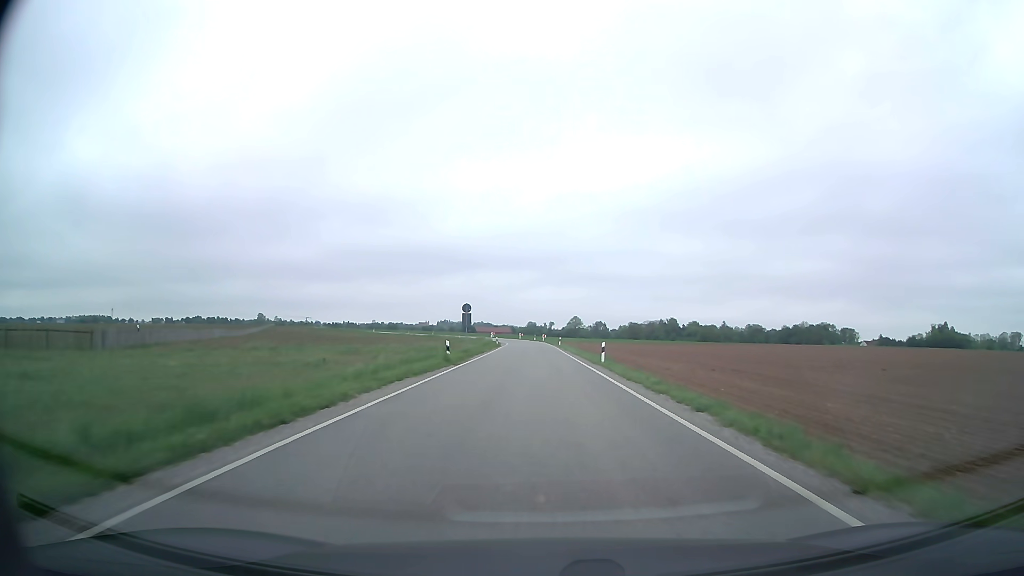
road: secondary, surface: asphalt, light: Day
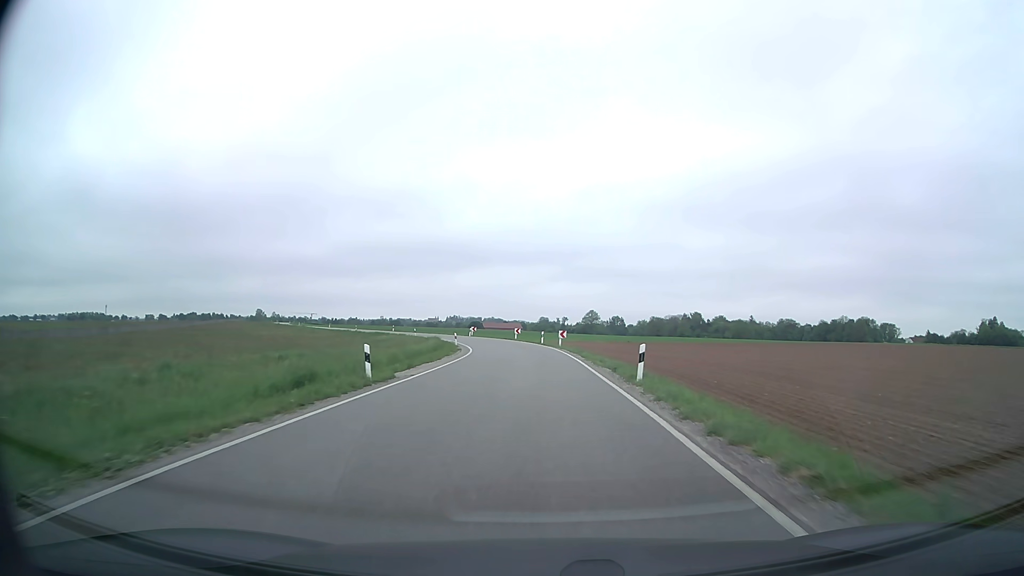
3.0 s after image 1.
(-0.3, +56.6) m; -1°
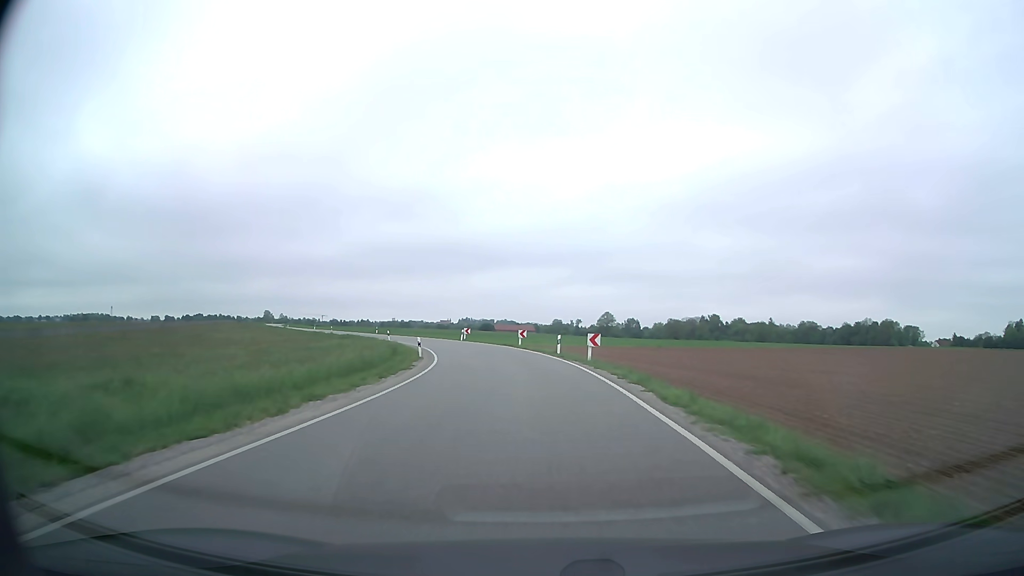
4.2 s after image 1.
(-0.1, +19.9) m; -1°
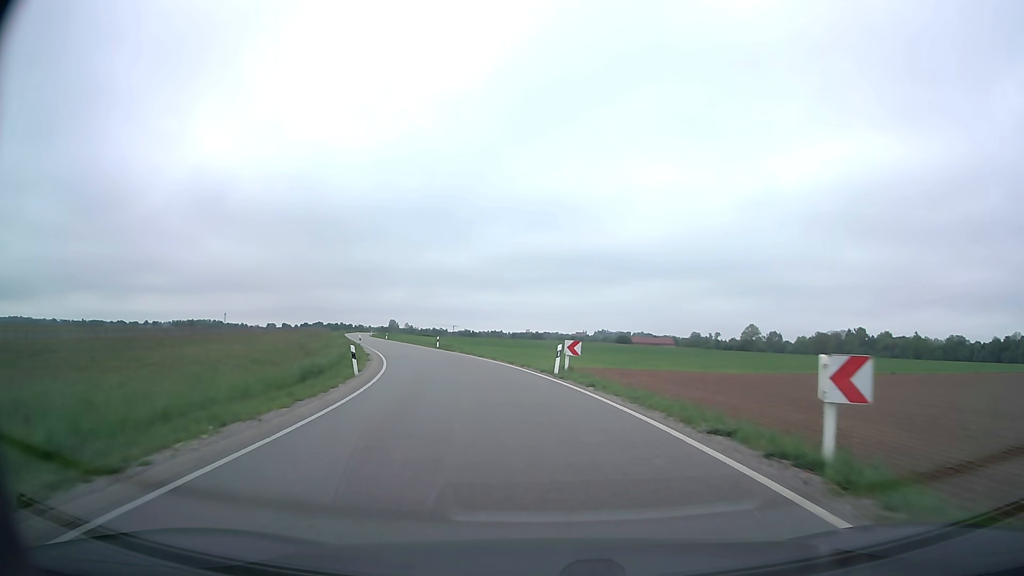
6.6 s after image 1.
(-3.1, +39.3) m; -11°
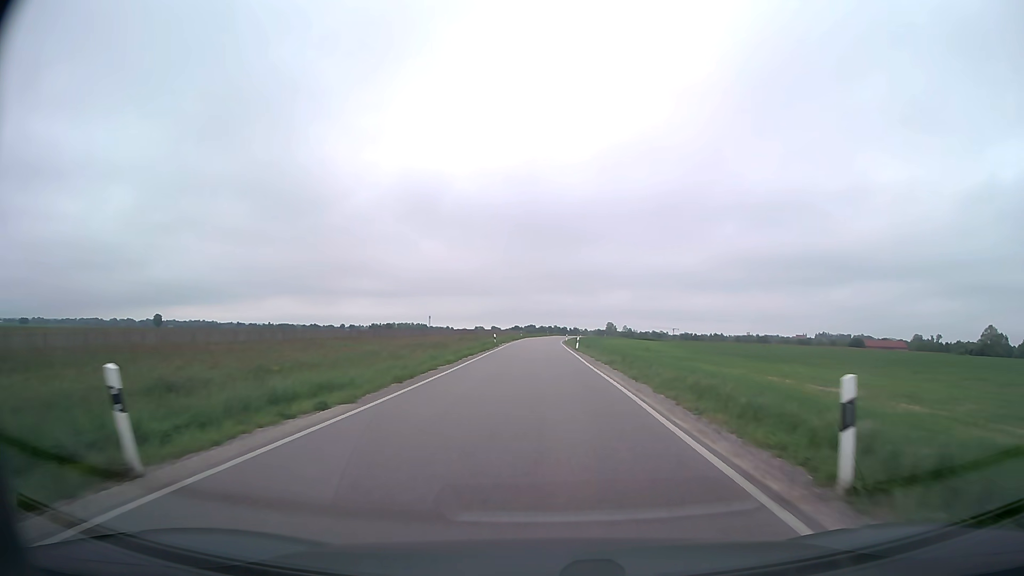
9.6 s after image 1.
(-9.5, +51.2) m; -19°
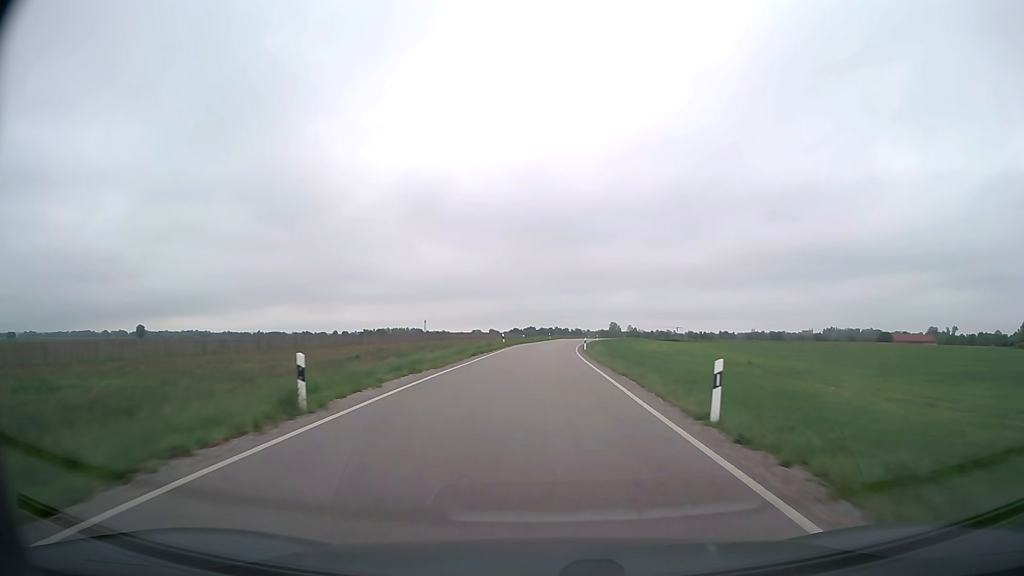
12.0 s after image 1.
(+0.1, +44.8) m; 0°
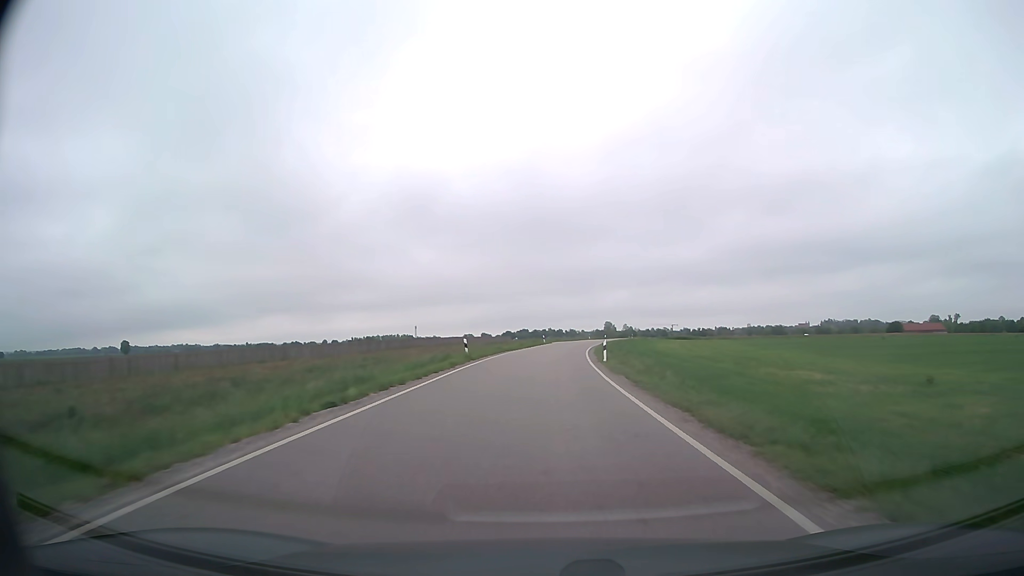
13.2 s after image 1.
(+0.1, +23.2) m; +1°
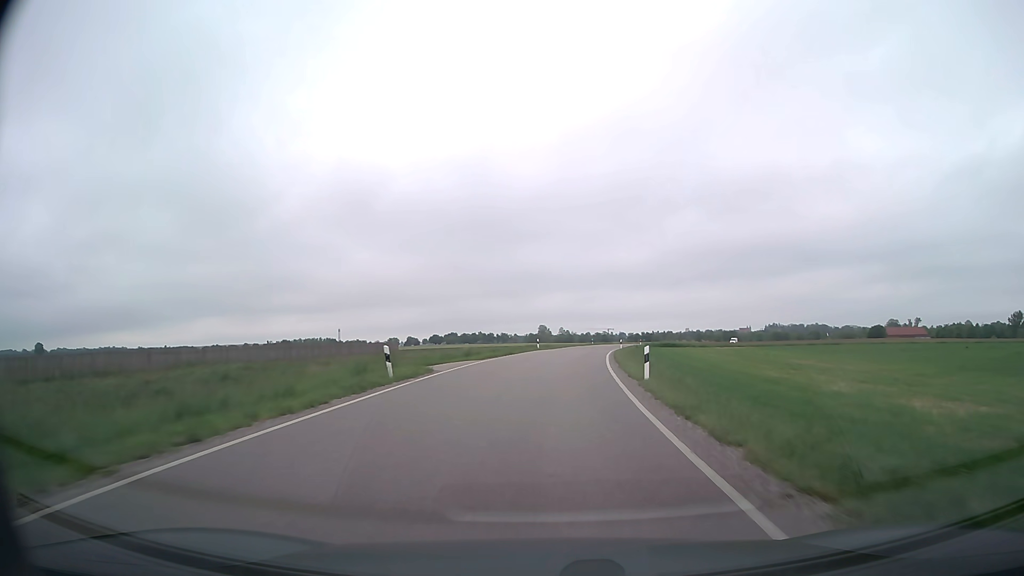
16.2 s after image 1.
(+2.2, +59.7) m; +6°
(0, +10) (+1, +20) (+1, +30) (+2, +40) (+3, +50) (+5, +60) (+6, +70) (+8, +80) (+9, +89) (+11, +99) m
